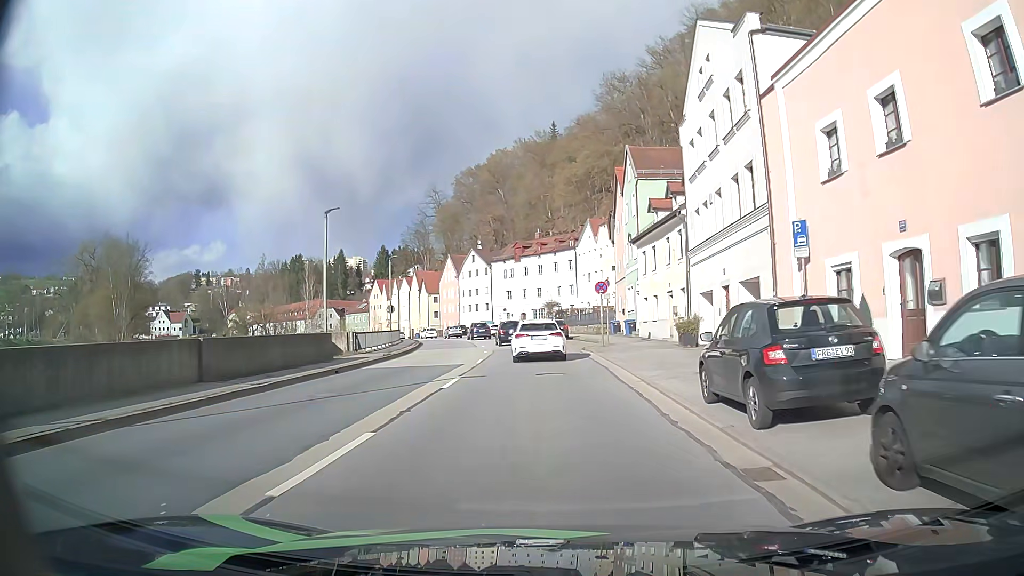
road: primary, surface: asphalt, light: Day
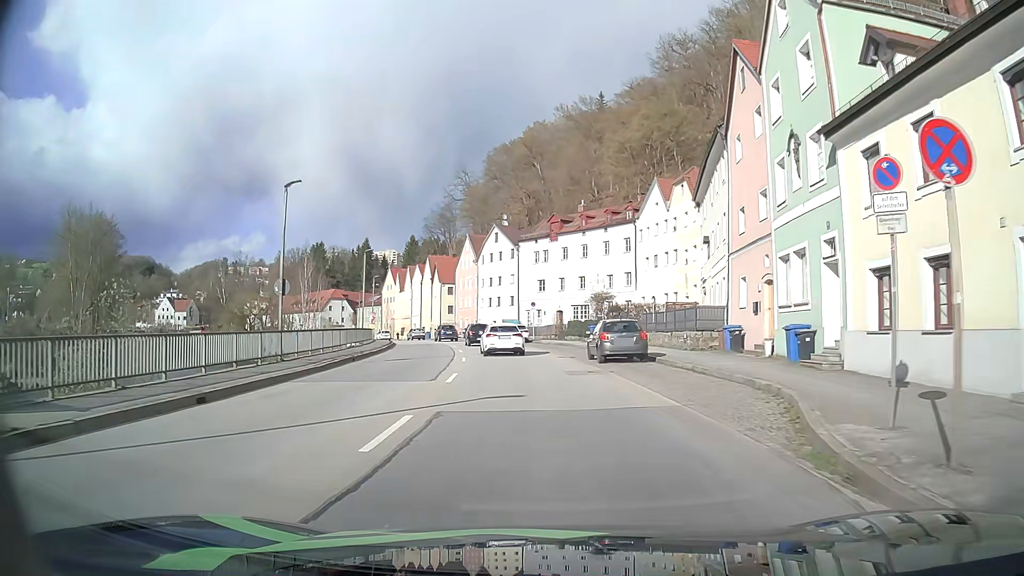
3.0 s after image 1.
(-0.3, +25.3) m; -2°
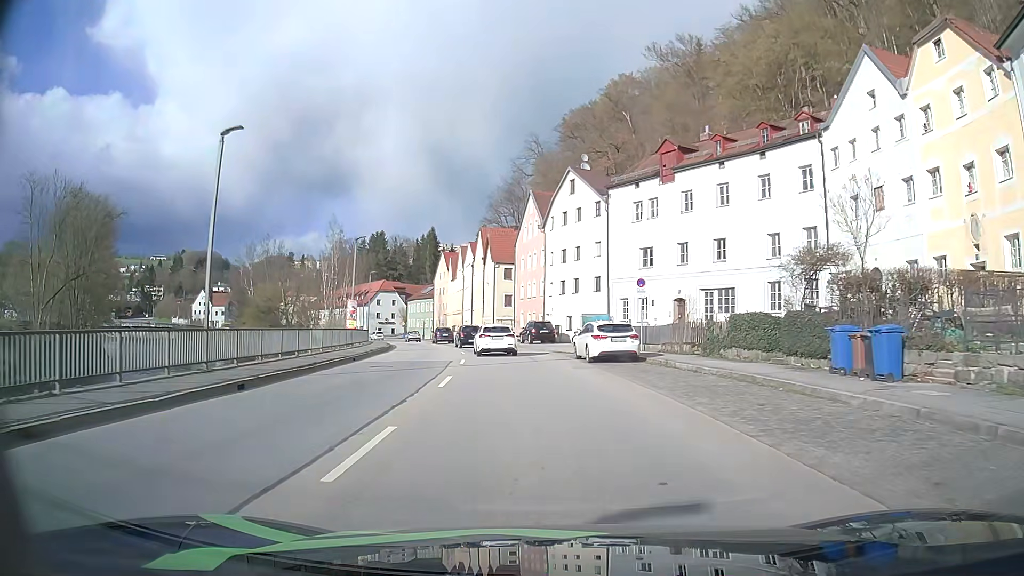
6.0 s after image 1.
(-1.8, +29.0) m; -7°
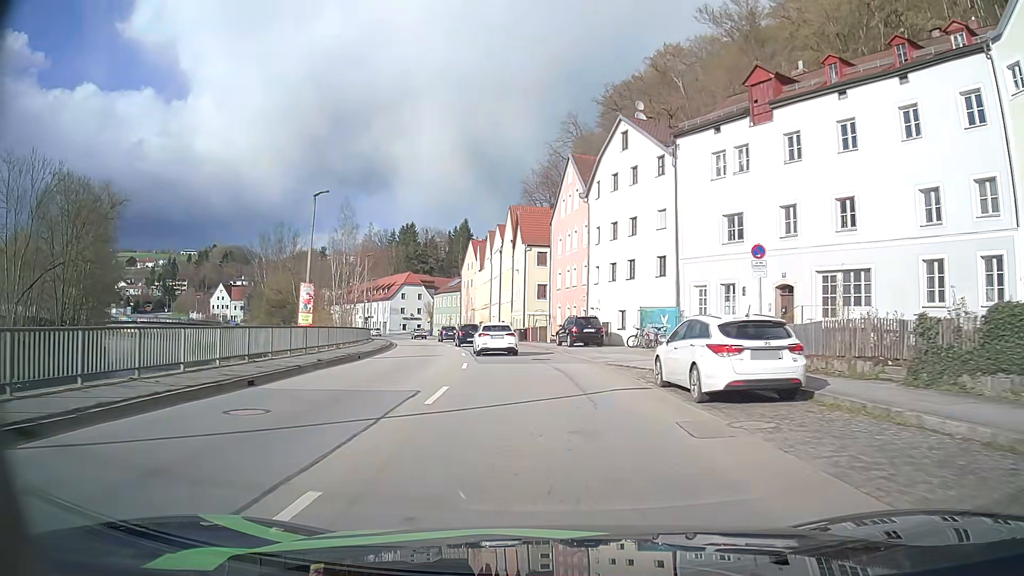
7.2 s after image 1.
(-0.3, +12.7) m; -3°
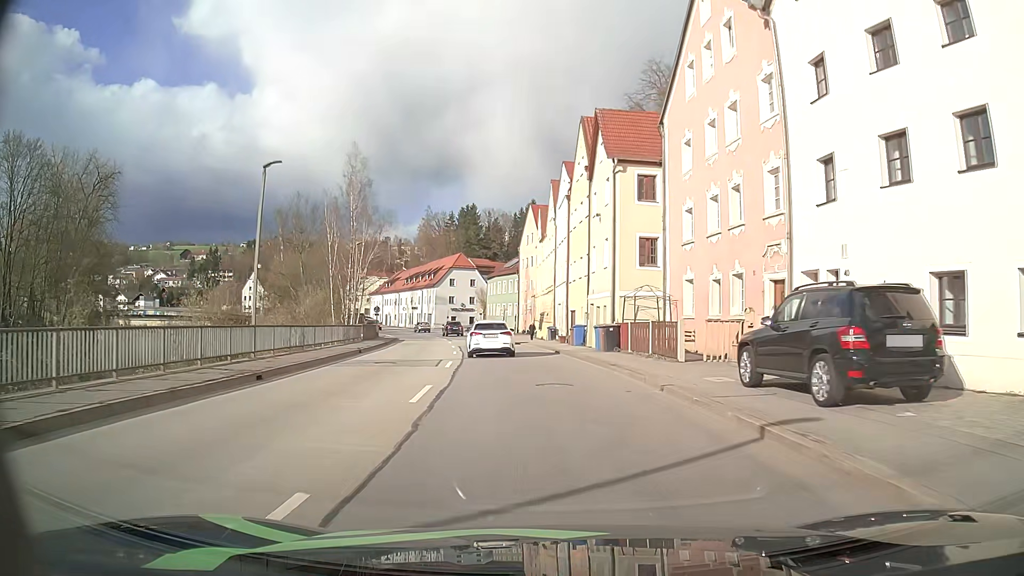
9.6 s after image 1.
(-1.5, +27.2) m; -7°
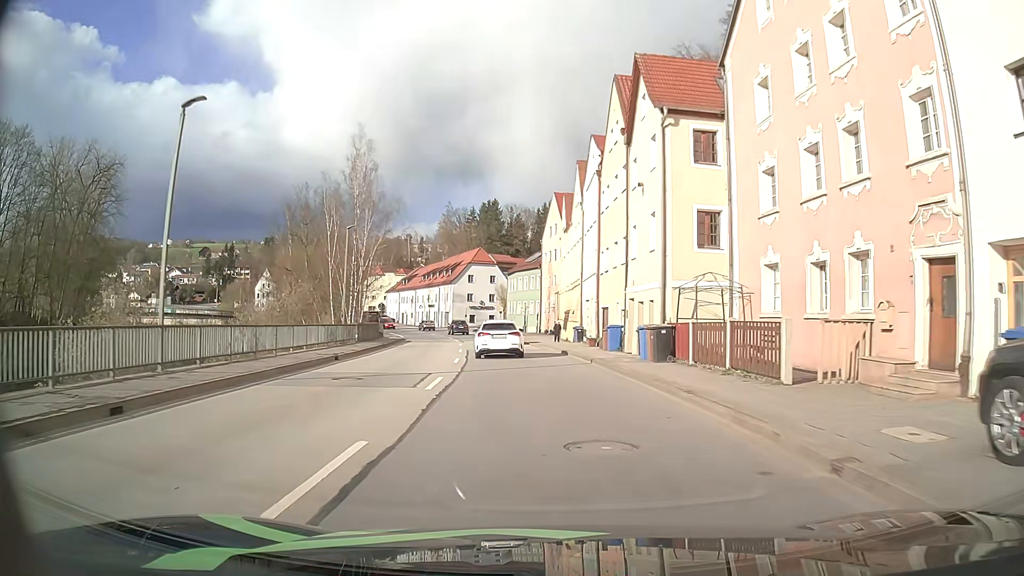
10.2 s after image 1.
(-0.1, +6.7) m; -2°
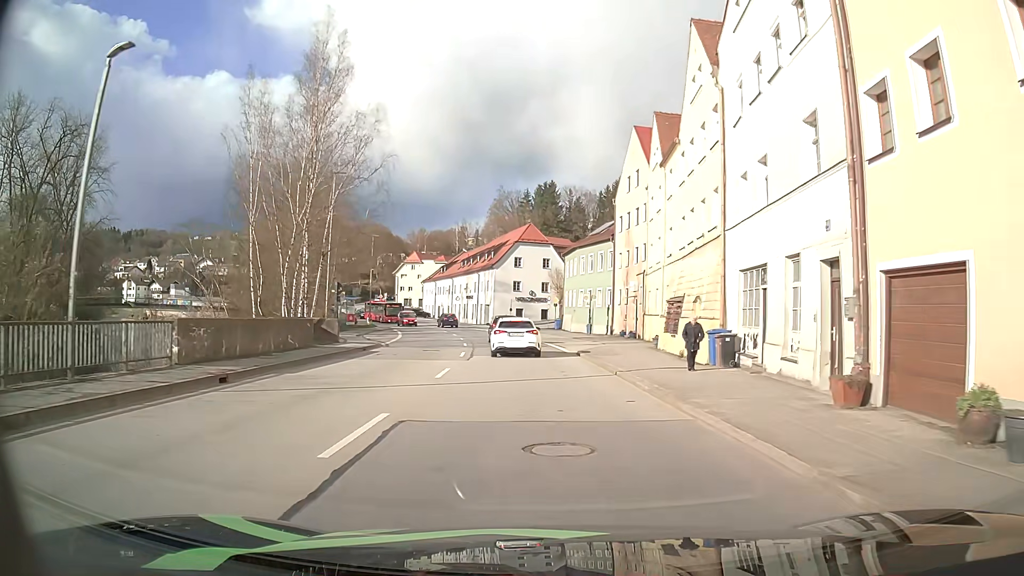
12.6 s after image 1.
(-1.2, +24.9) m; -5°
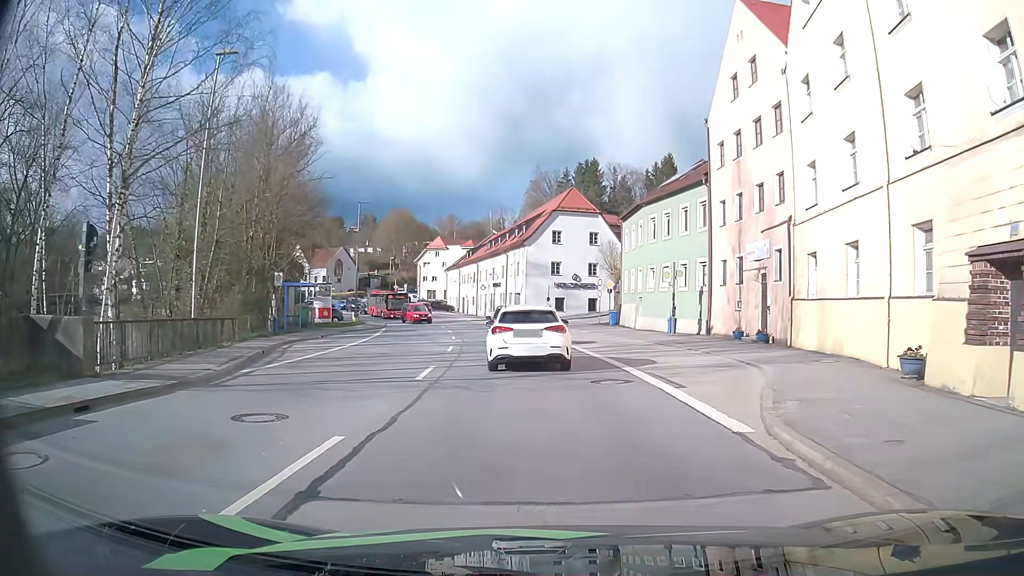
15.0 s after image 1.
(-0.7, +19.9) m; -3°
